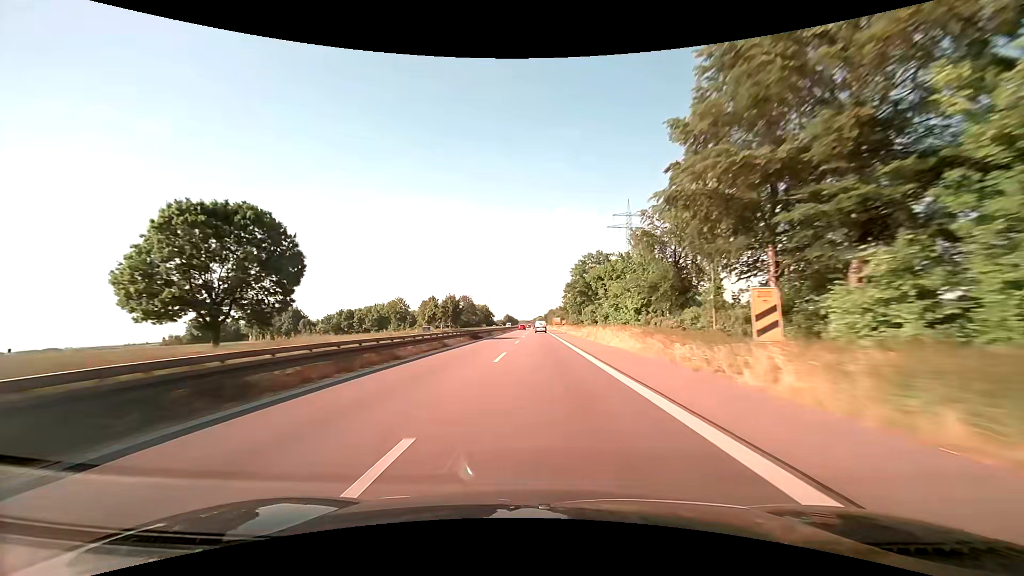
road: trunk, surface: asphalt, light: Day
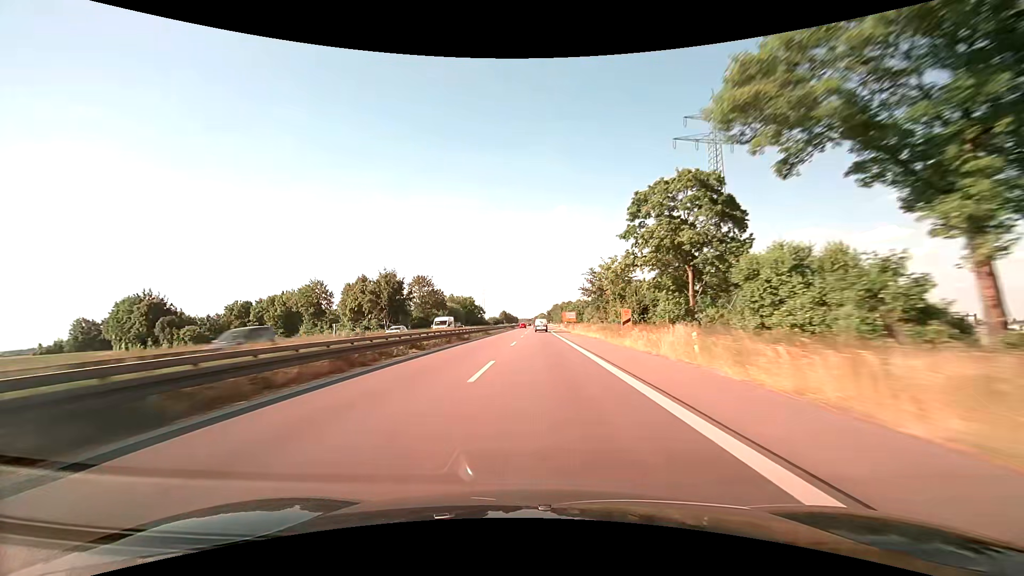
(-0.4, +78.7) m; 0°
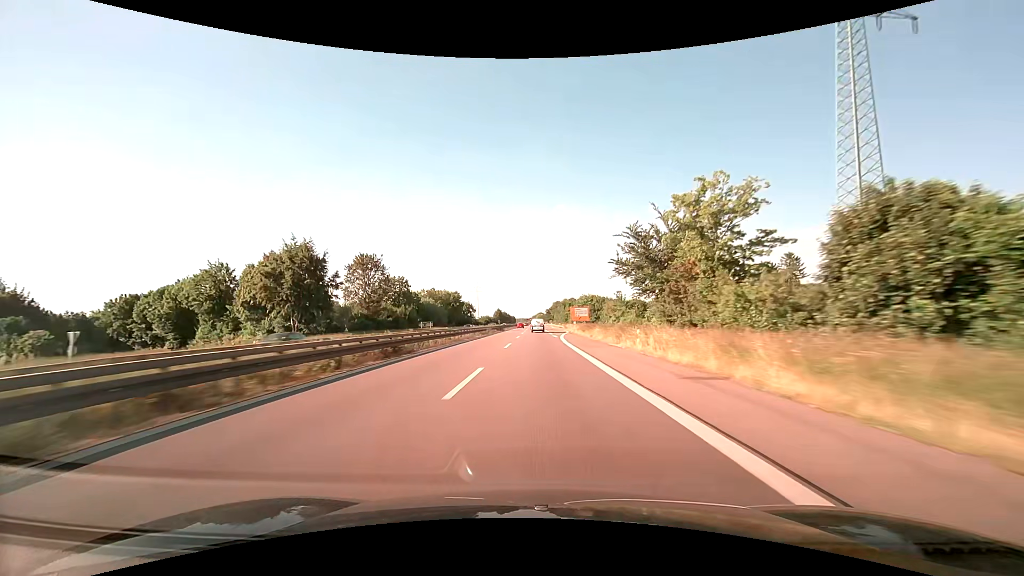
(+0.1, +38.3) m; 0°
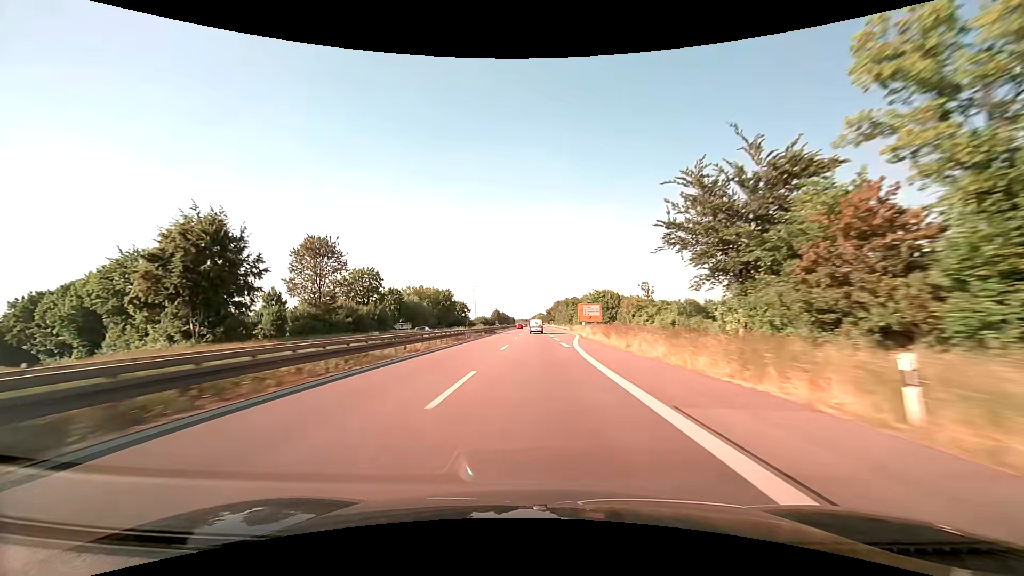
(0.0, +18.8) m; 0°
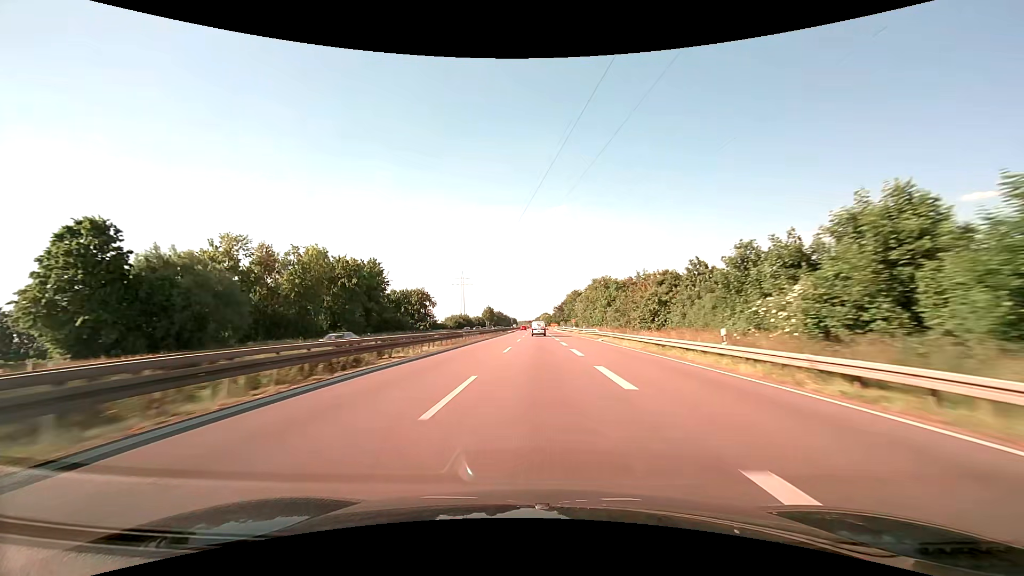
(-0.6, +90.6) m; 0°
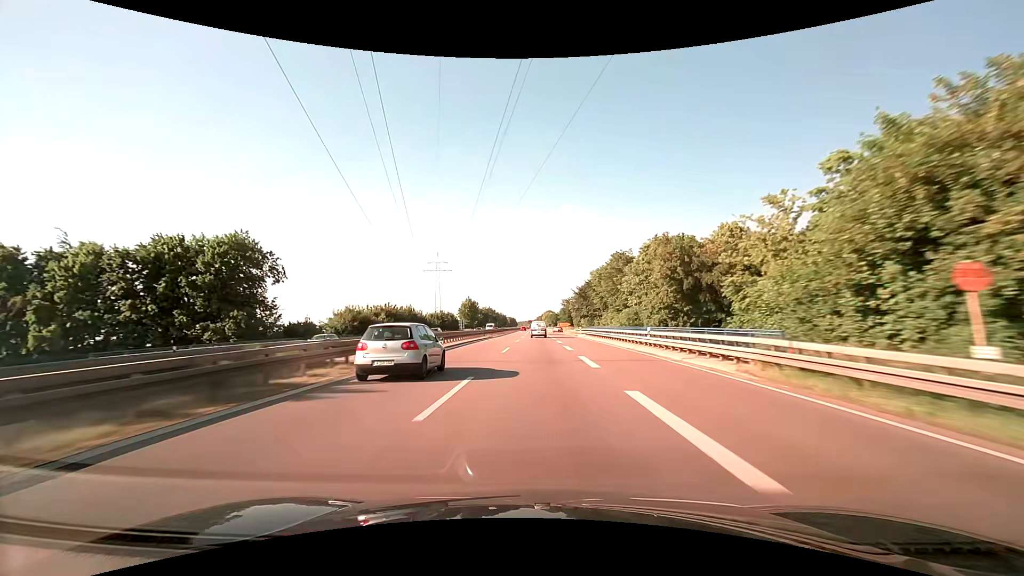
(-0.1, +90.4) m; 0°
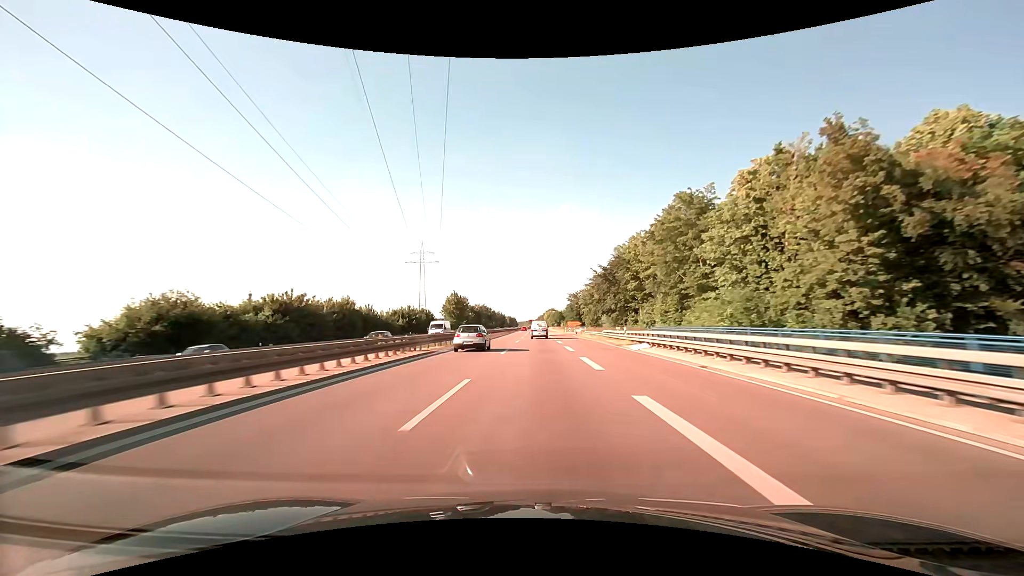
(+0.1, +36.8) m; 0°
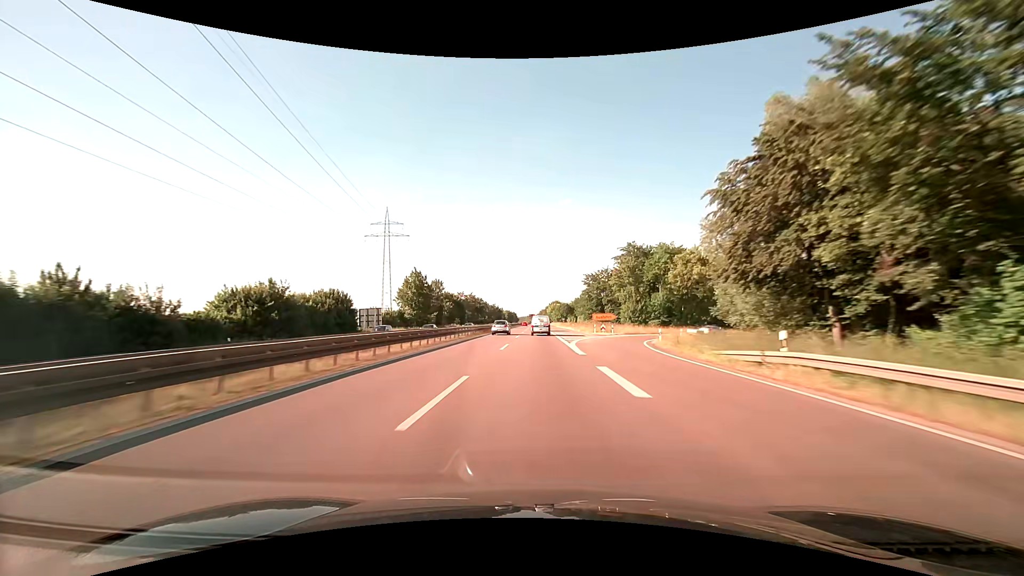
(-0.2, +54.1) m; 0°
(0, +10) (0, +20) (0, +30) (0, +40) (0, +50) (0, +60) (0, +70) (0, +80) (-1, +90) (-1, +100) m
